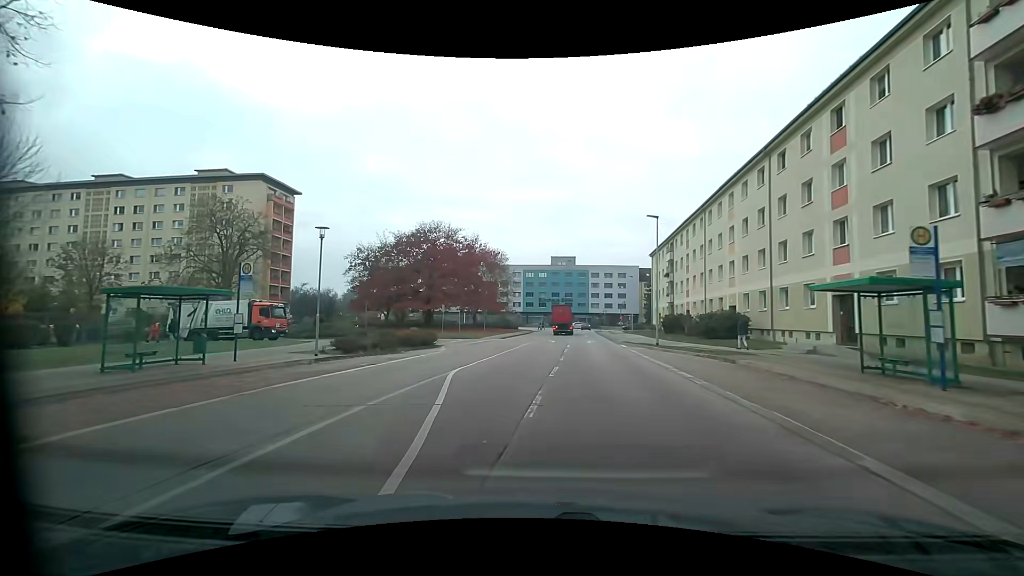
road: tertiary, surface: asphalt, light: Day
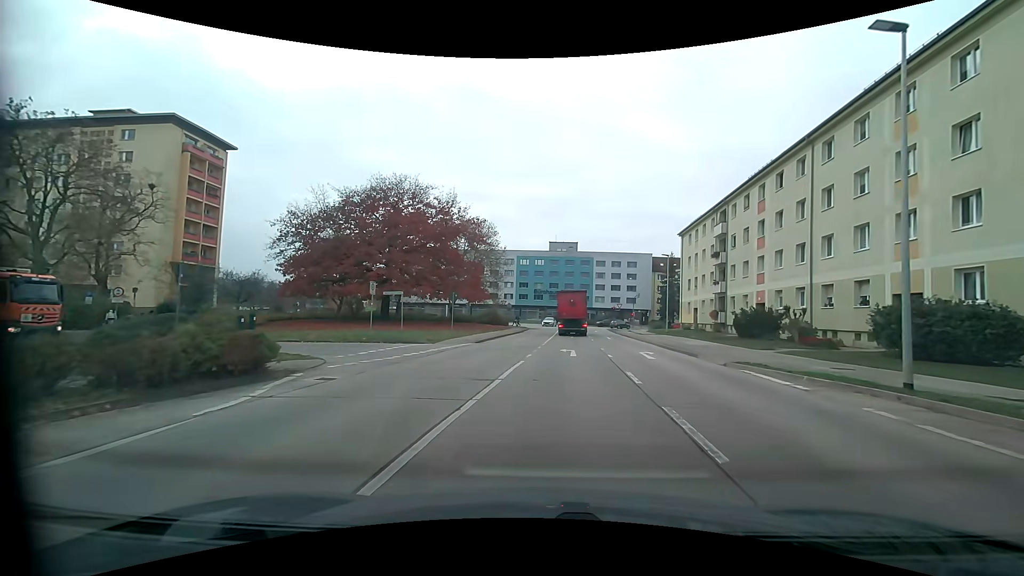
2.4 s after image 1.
(-0.6, +20.0) m; +1°
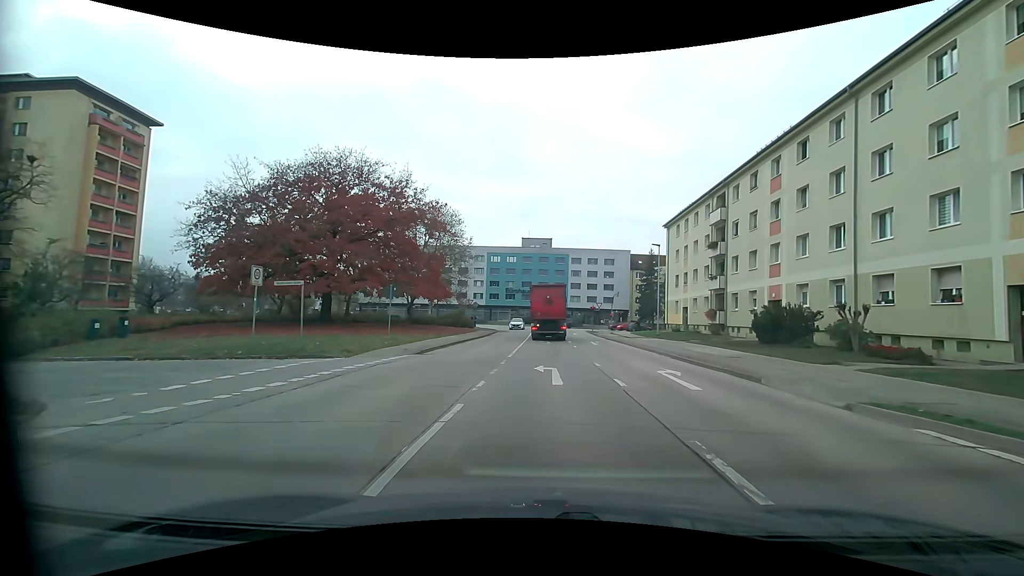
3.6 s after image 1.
(+0.2, +8.0) m; +3°
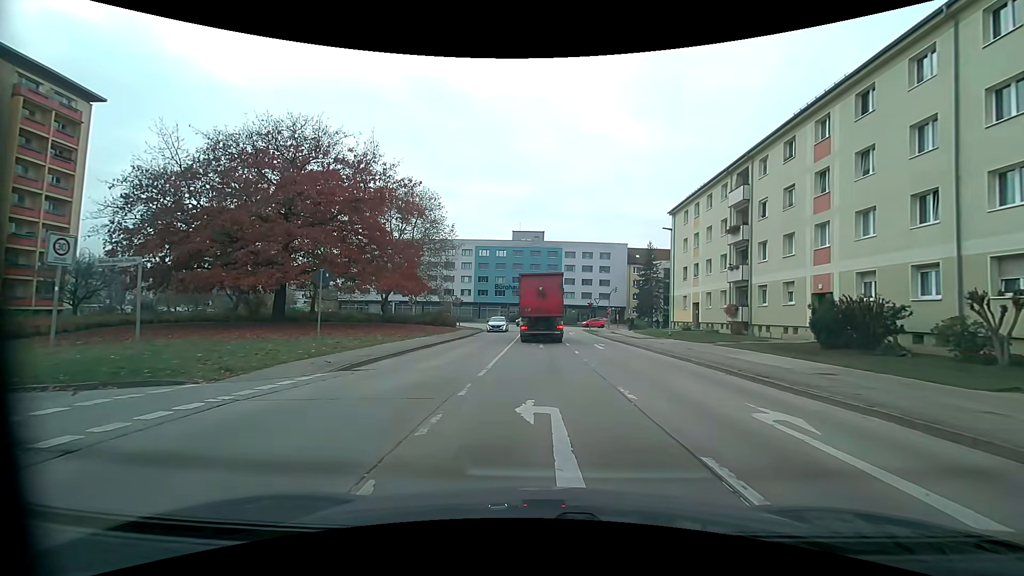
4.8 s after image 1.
(0.0, +6.7) m; 0°
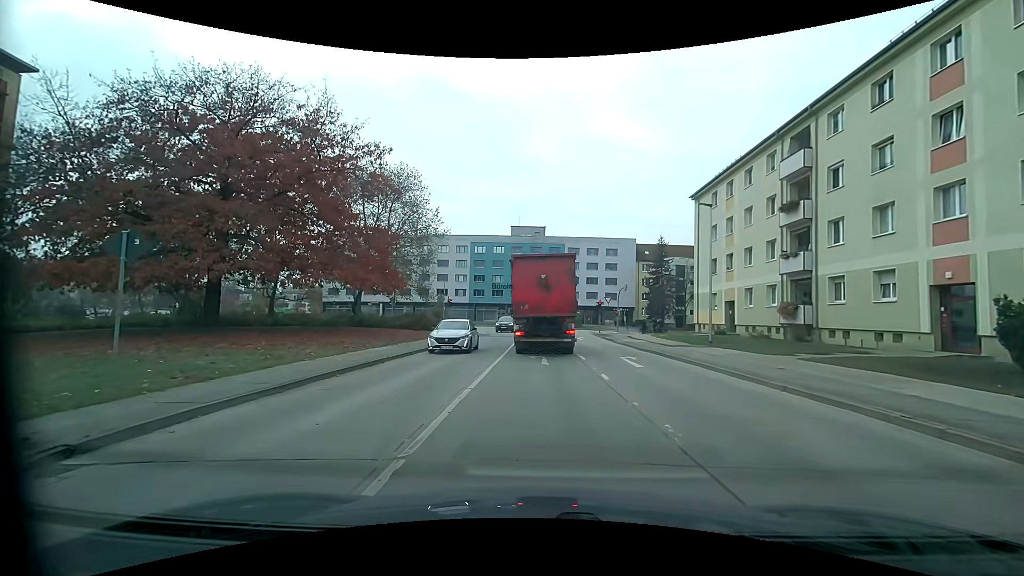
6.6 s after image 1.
(+0.1, +8.3) m; 0°
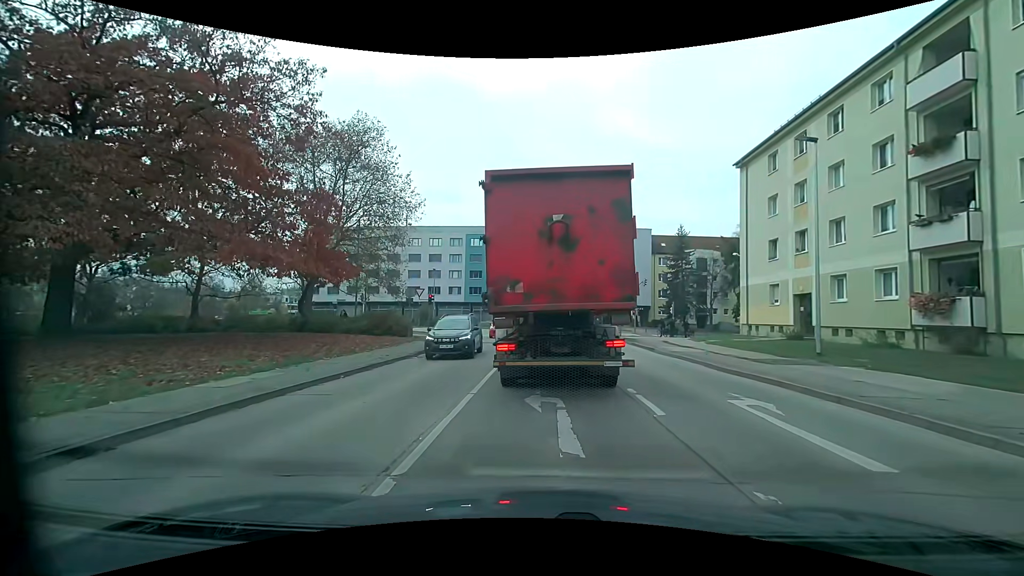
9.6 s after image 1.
(0.0, +10.3) m; -1°
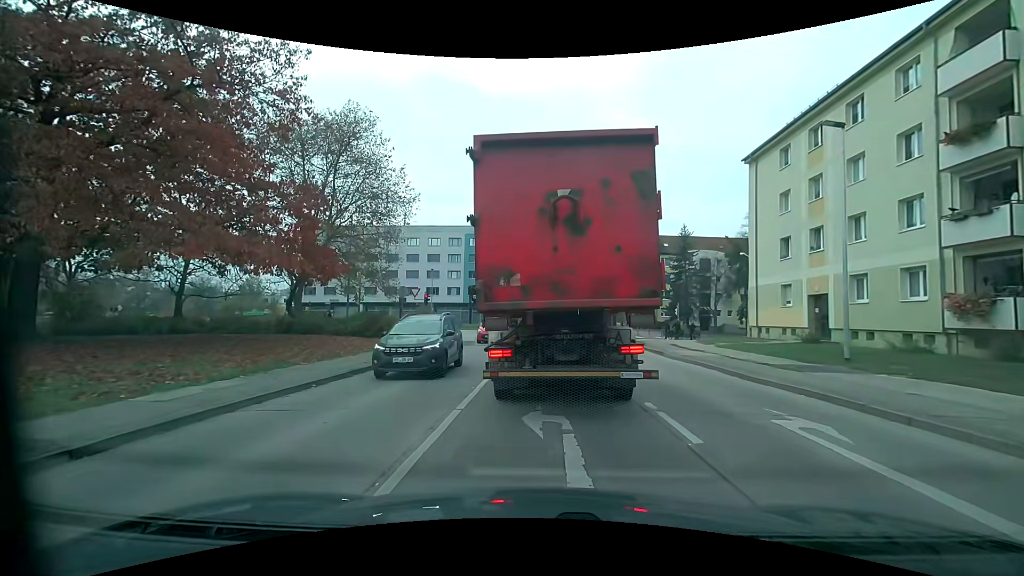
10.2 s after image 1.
(0.0, +1.5) m; 0°
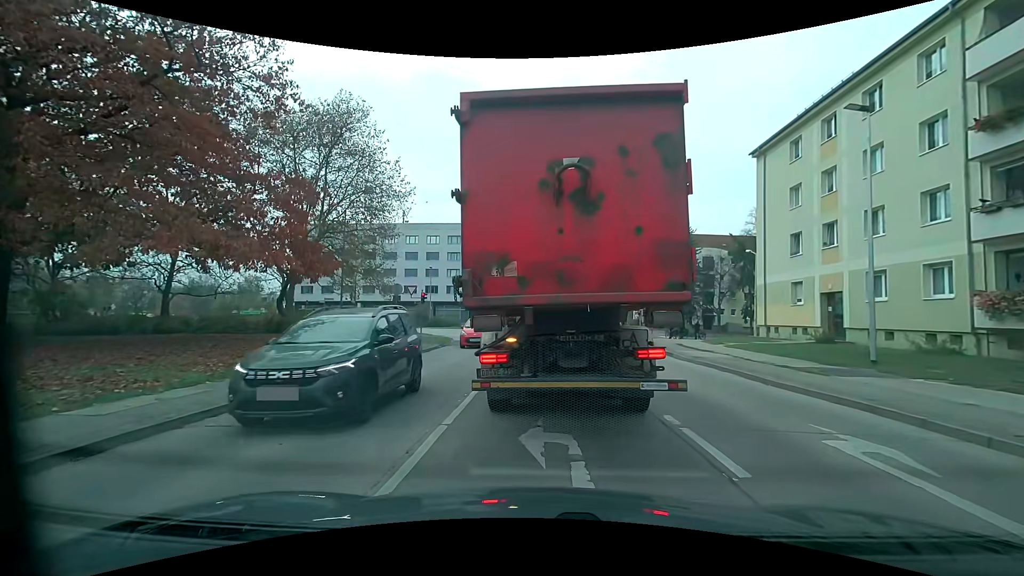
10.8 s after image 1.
(0.0, +1.1) m; 0°
(0, +10) (0, +20) (+1, +30) (+1, +40) (-1, +50) (-8, +57) (-17, +62) (-26, +63) (-36, +64) (-46, +63) m
